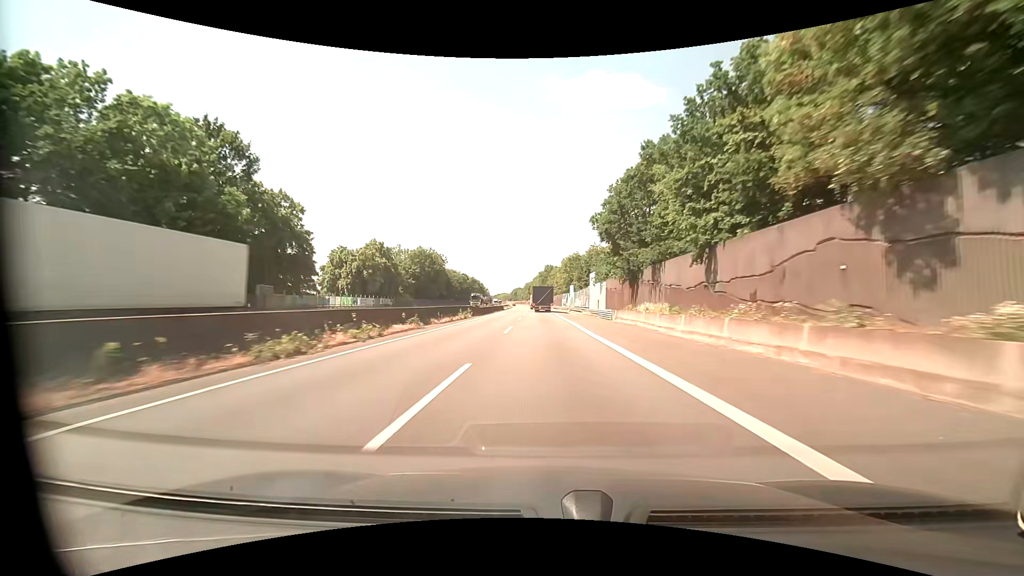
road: motorway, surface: asphalt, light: Day
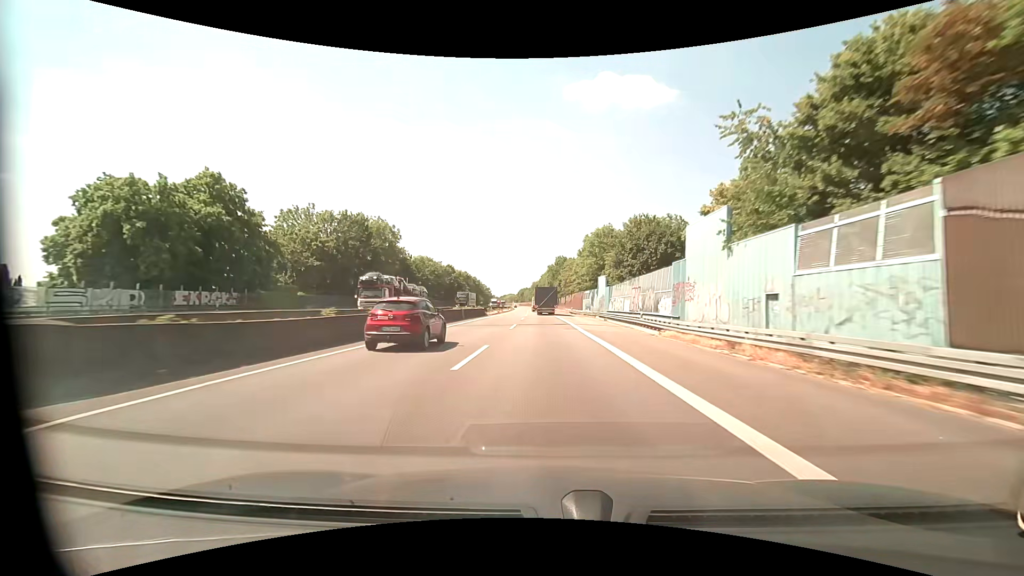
(-0.6, +48.3) m; -1°
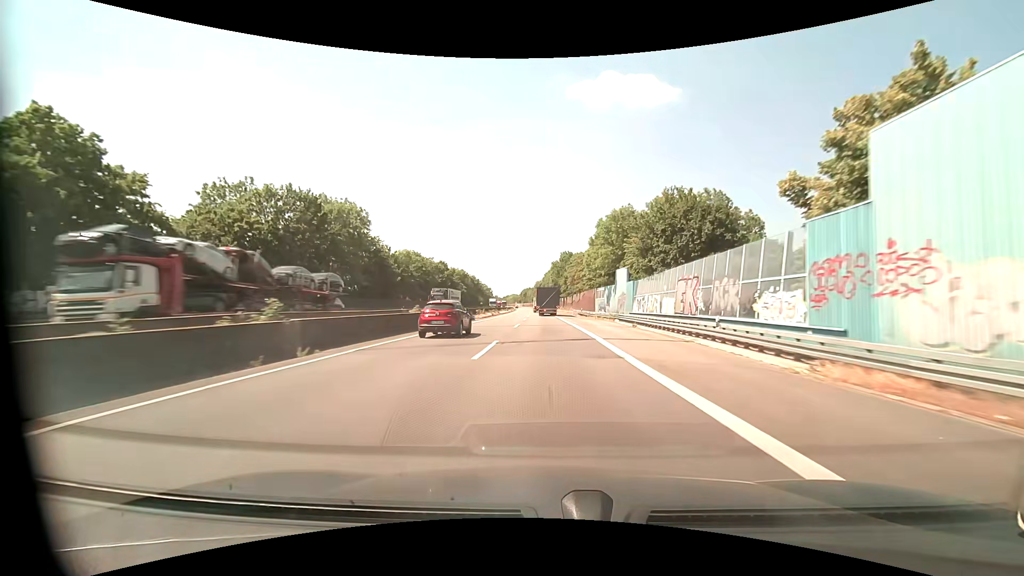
(-0.1, +15.6) m; -1°
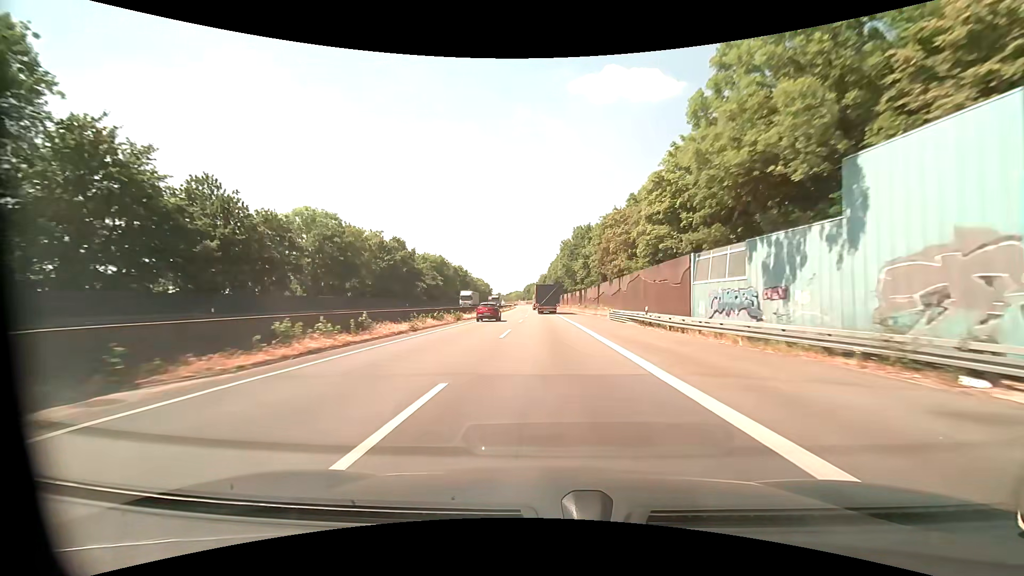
(0.0, +45.8) m; 0°
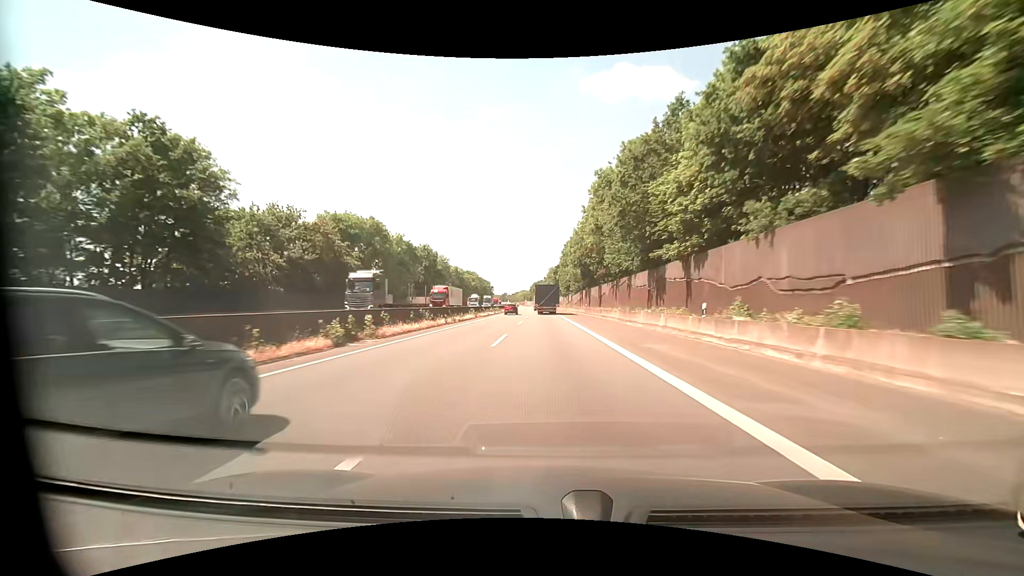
(-0.7, +58.6) m; -1°
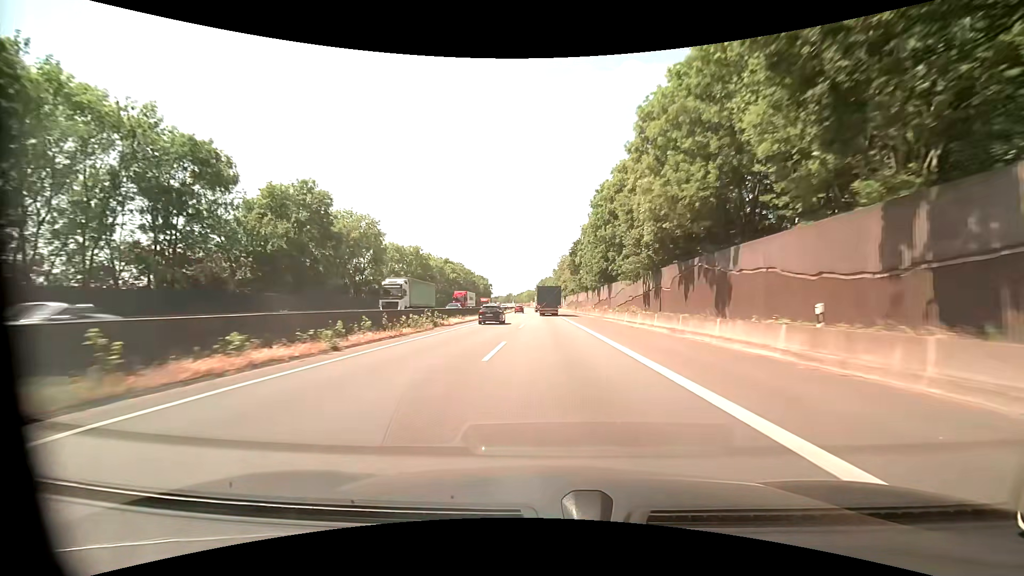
(-1.0, +57.7) m; -2°
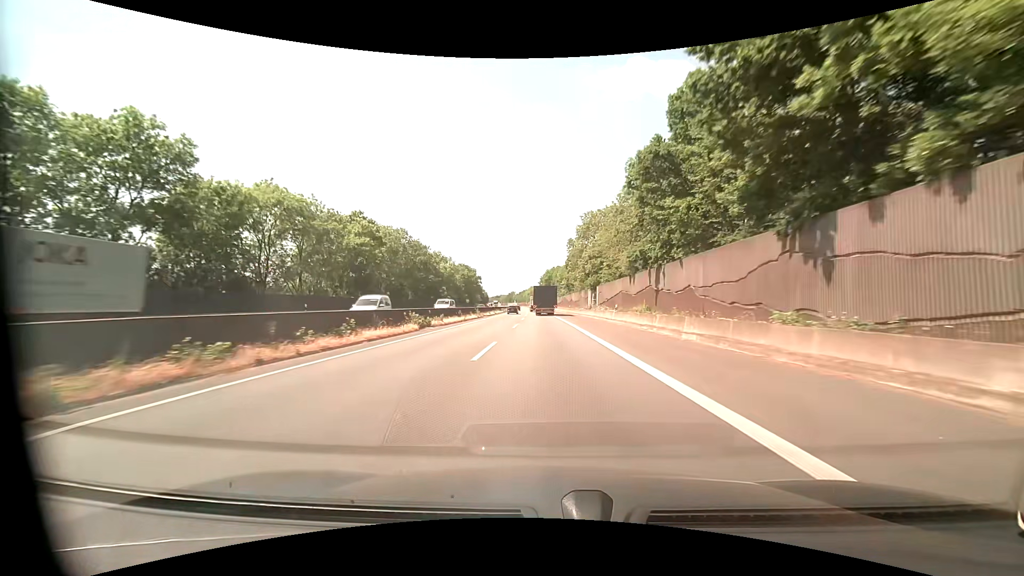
(-0.3, +72.1) m; 0°
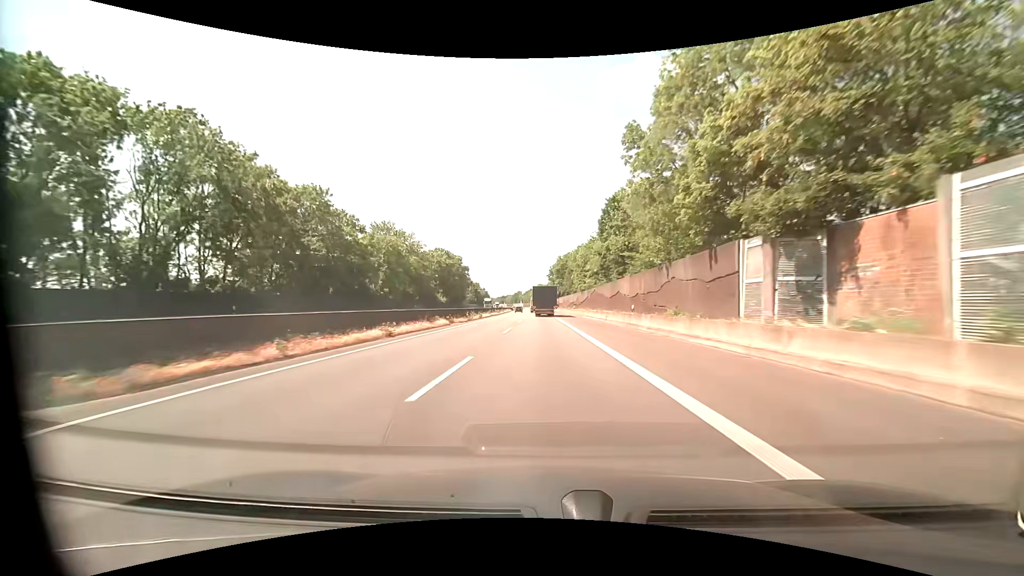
(-0.6, +59.2) m; -1°
(0, +10) (0, +20) (0, +30) (0, +40) (0, +50) (-1, +60) (-1, +70) (-1, +80) (-1, +90) (-2, +100) m
